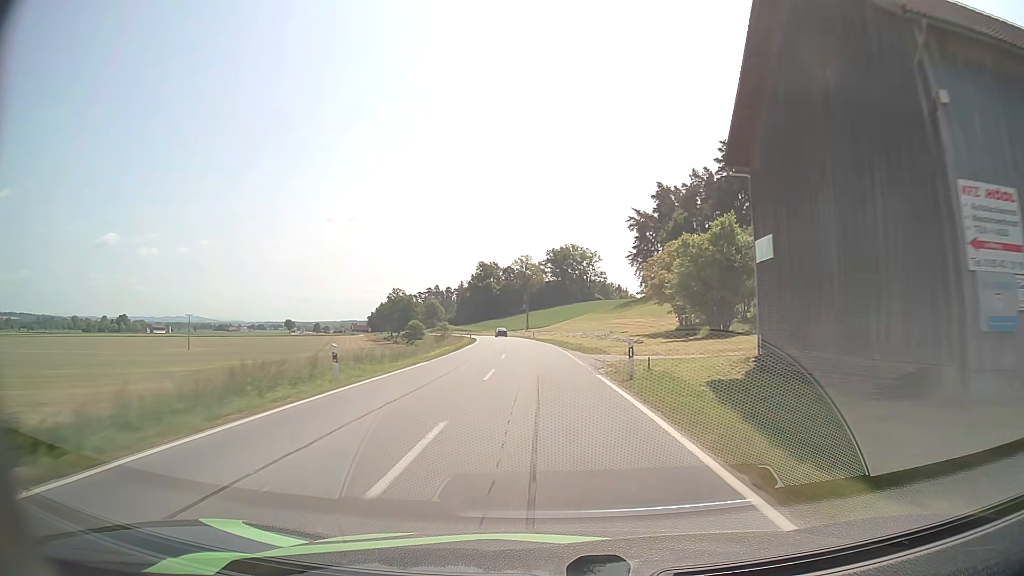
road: secondary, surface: asphalt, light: Day
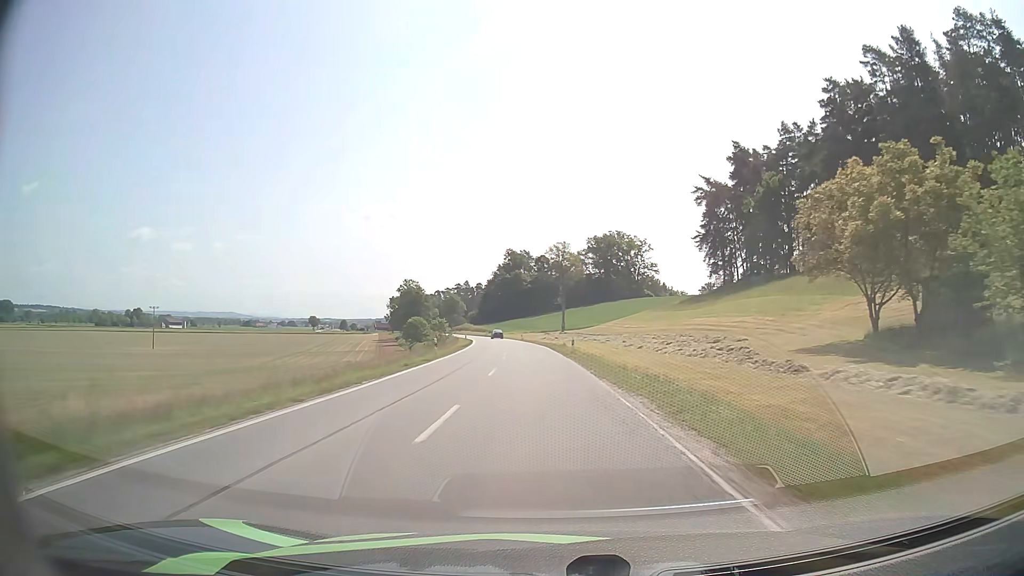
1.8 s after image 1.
(-1.0, +43.0) m; -3°
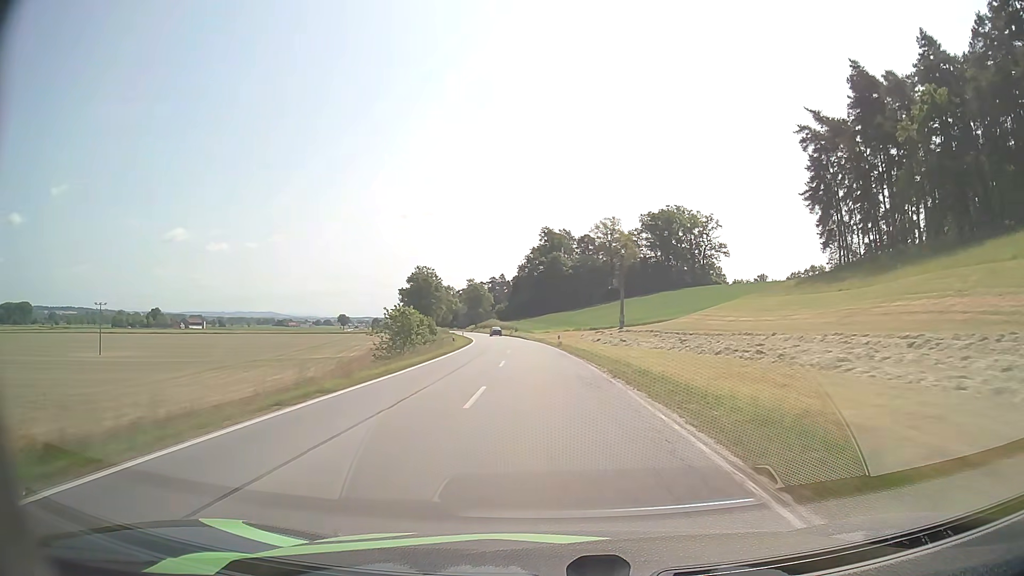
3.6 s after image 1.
(-1.3, +43.3) m; -3°
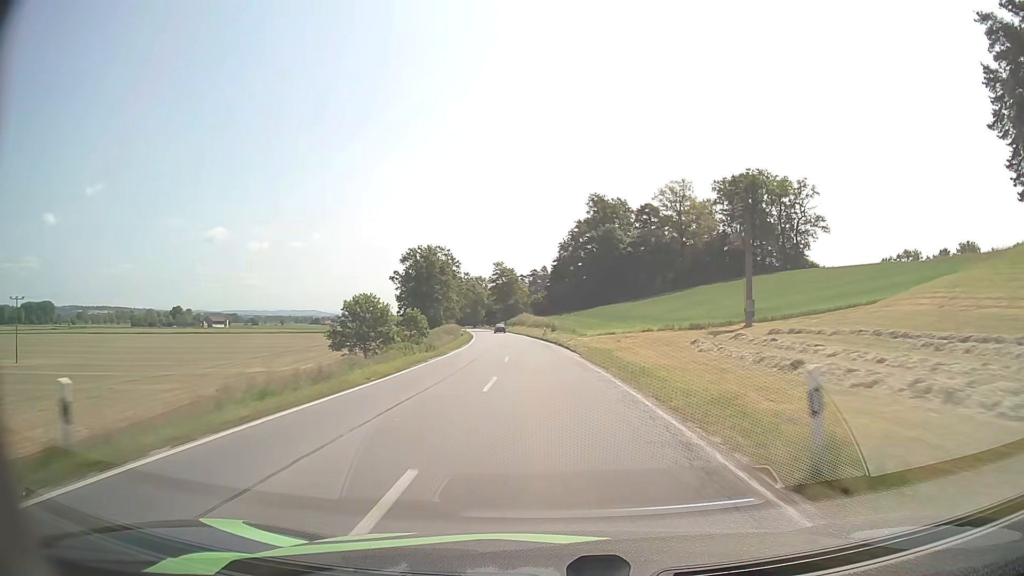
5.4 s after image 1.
(-1.3, +43.3) m; -4°
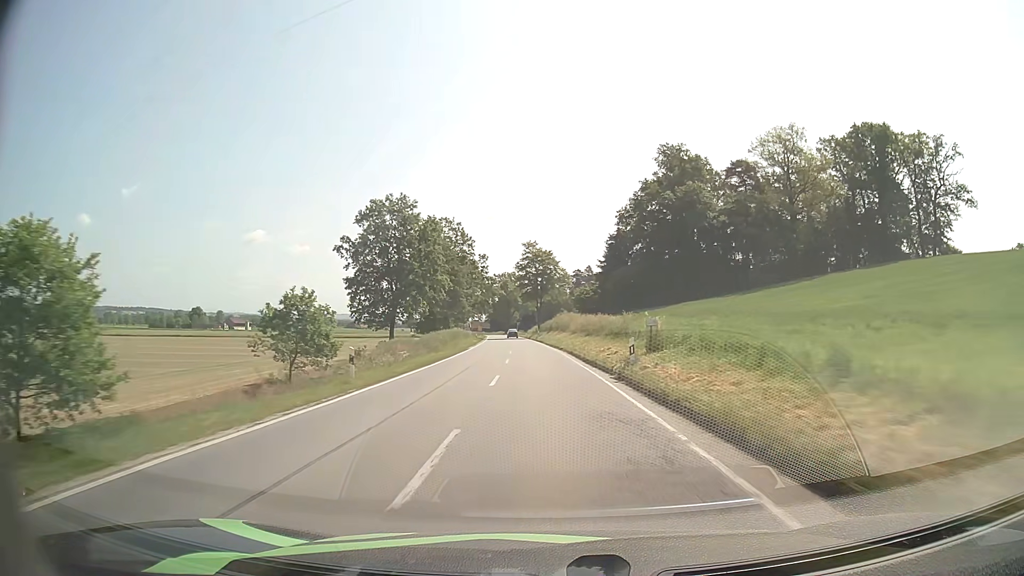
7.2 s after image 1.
(-1.5, +43.4) m; -4°
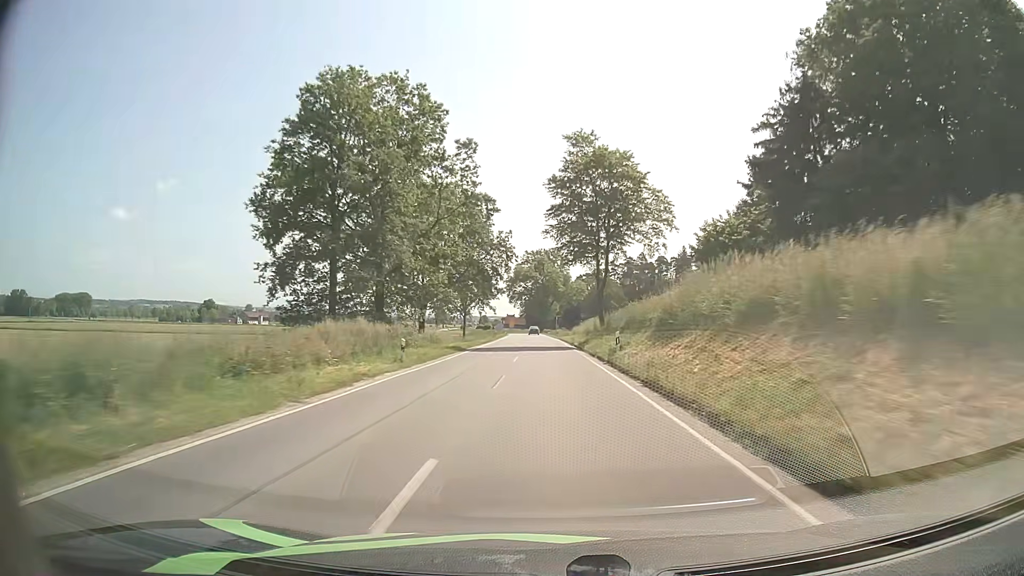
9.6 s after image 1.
(-2.1, +58.9) m; -4°
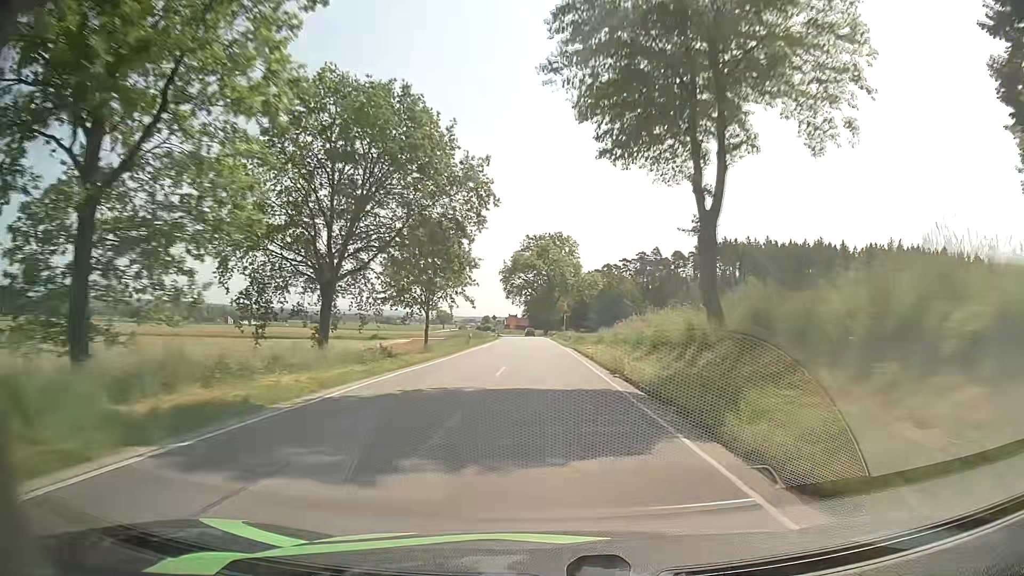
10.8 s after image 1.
(0.0, +29.7) m; 0°
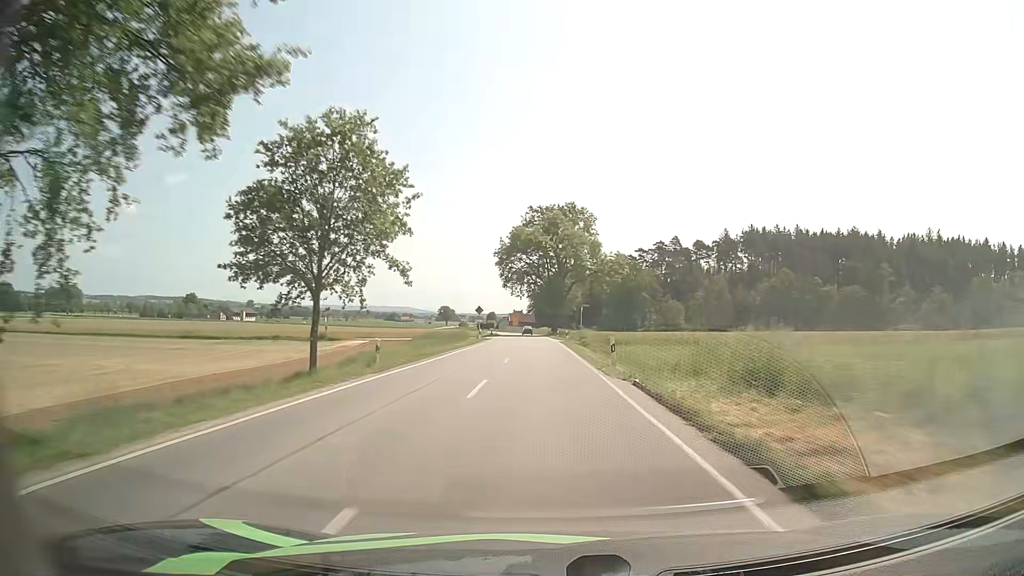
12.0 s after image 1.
(-0.1, +29.3) m; -1°
(0, +10) (0, +20) (0, +30) (0, +40) (0, +50) (-1, +60) (-1, +70) (-1, +80) (-2, +90) (-2, +100) m
